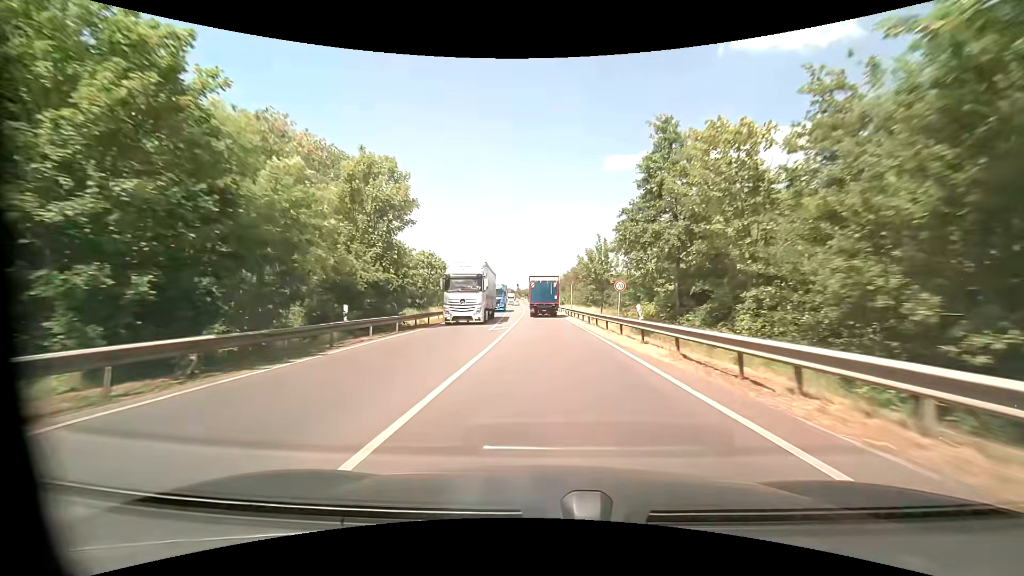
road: primary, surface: asphalt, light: Day
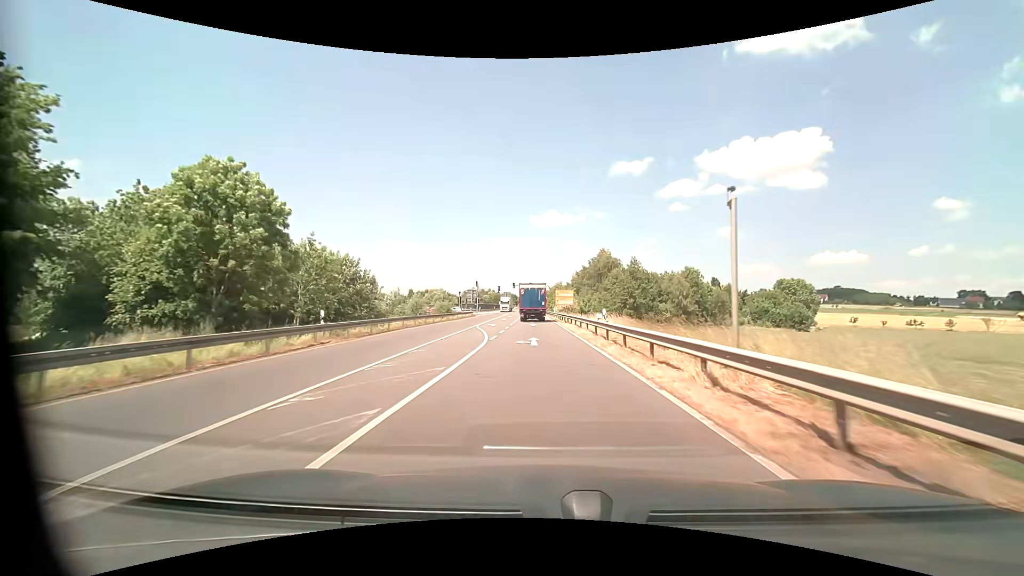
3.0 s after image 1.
(-0.3, +48.5) m; -1°
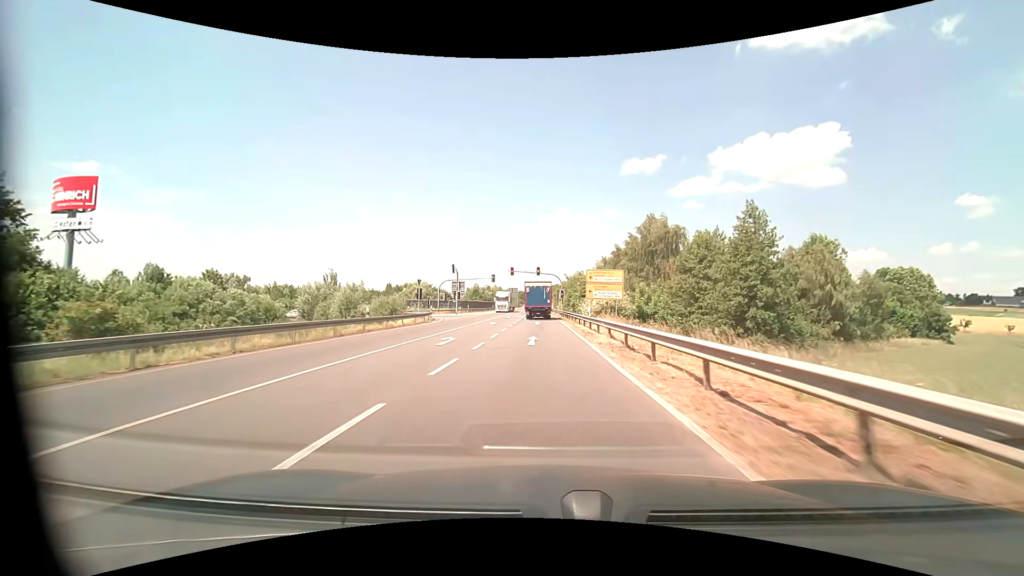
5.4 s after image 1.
(-0.4, +41.0) m; -1°
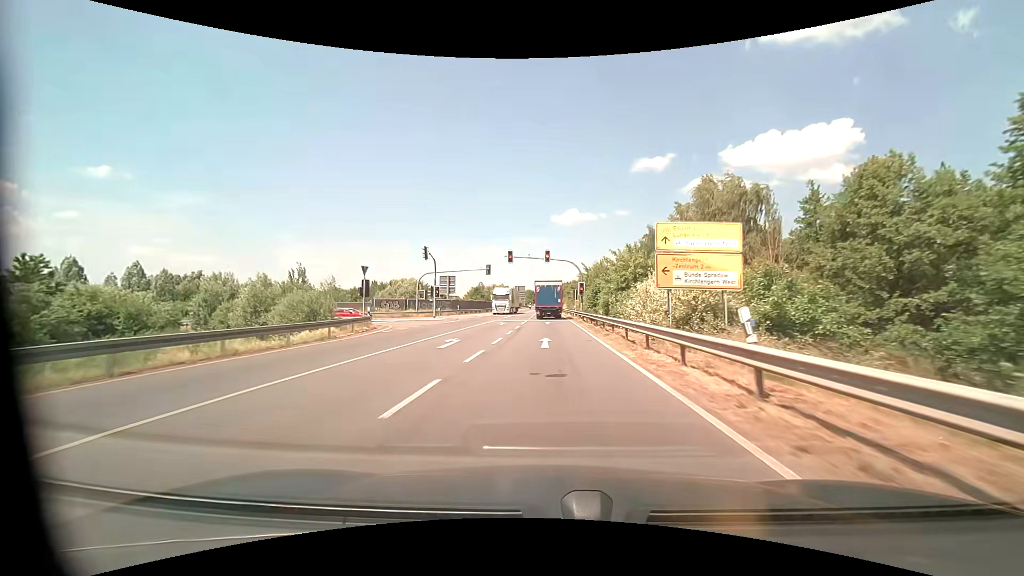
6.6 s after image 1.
(-0.2, +21.4) m; -1°
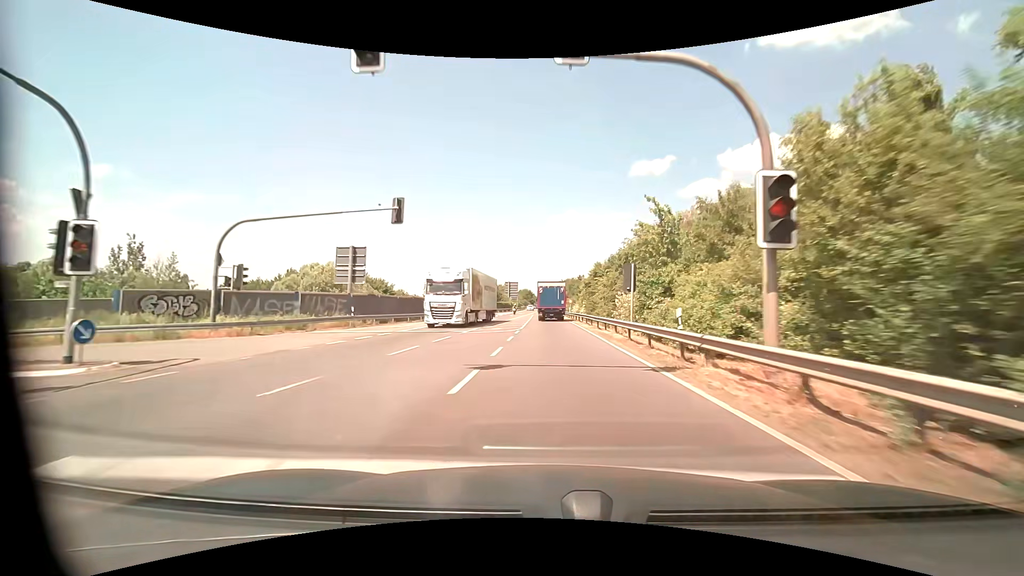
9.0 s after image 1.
(-0.2, +42.4) m; 0°
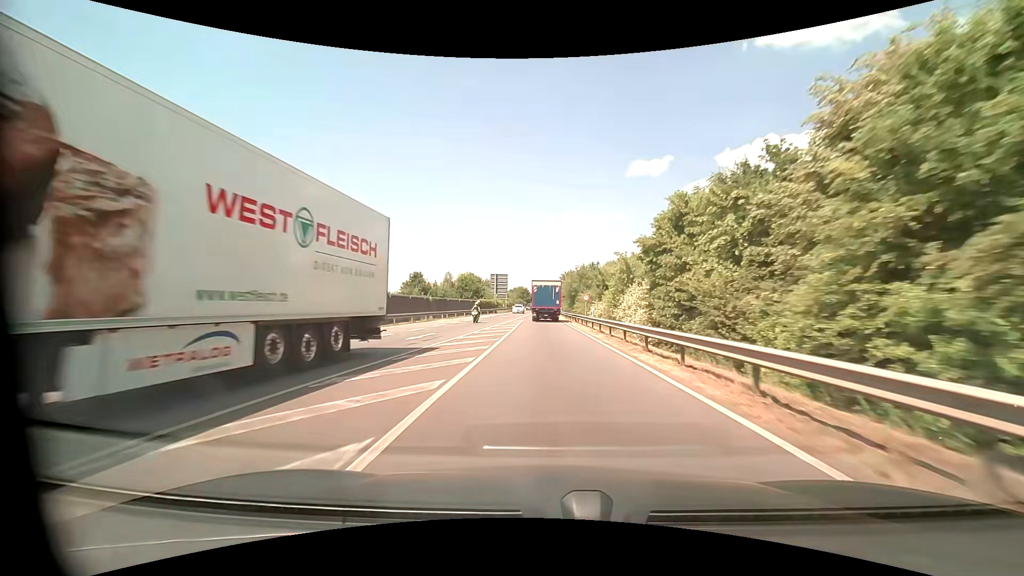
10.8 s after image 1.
(+0.1, +33.1) m; 0°
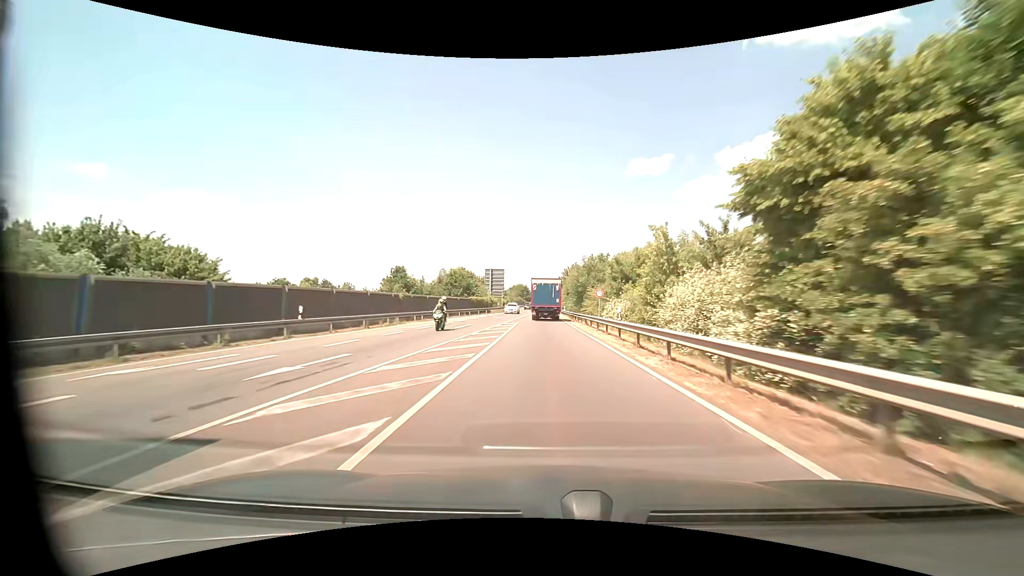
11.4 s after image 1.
(0.0, +11.1) m; 0°
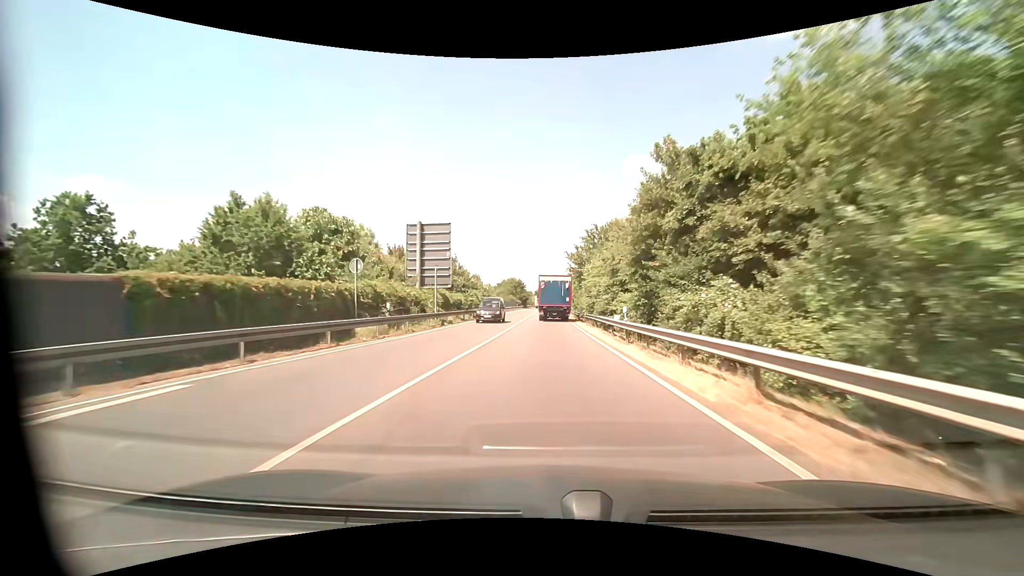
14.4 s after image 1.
(-0.6, +53.2) m; 0°
(0, +10) (0, +20) (0, +30) (0, +40) (0, +50) (+1, +60) (+1, +70) (+1, +80) (+1, +90) (+1, +100) m
